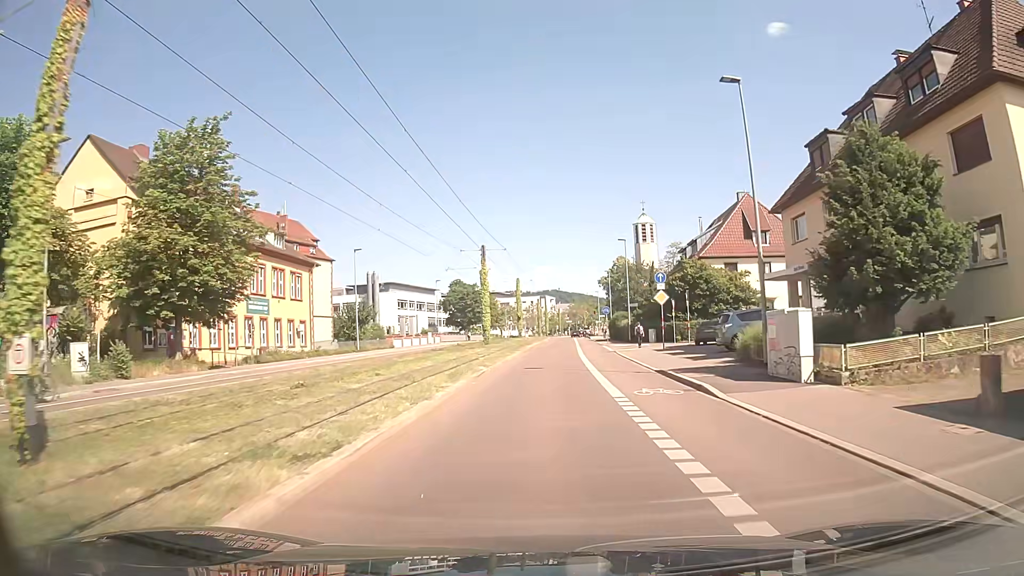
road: secondary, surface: asphalt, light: Day
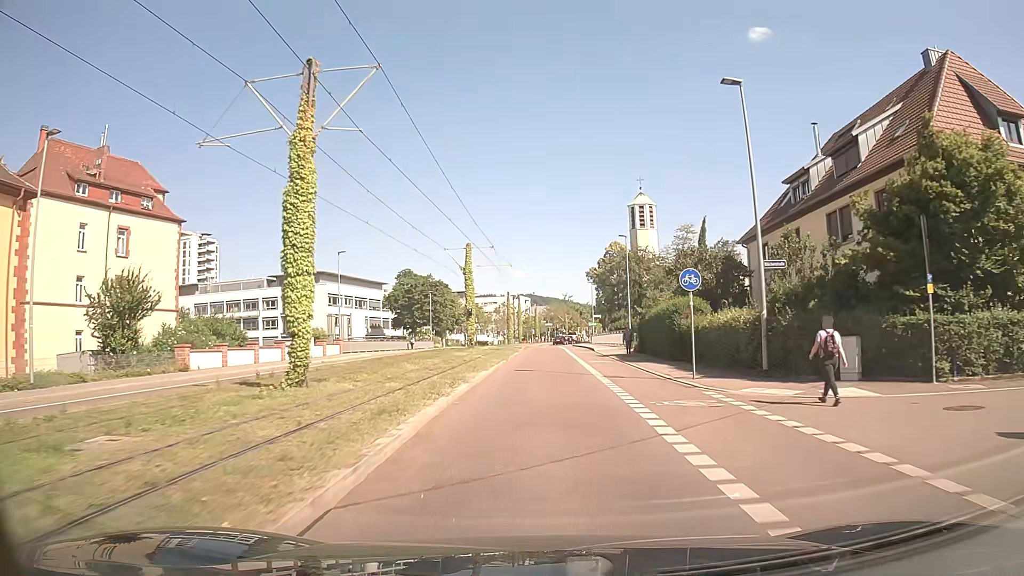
(+0.6, +36.1) m; +2°
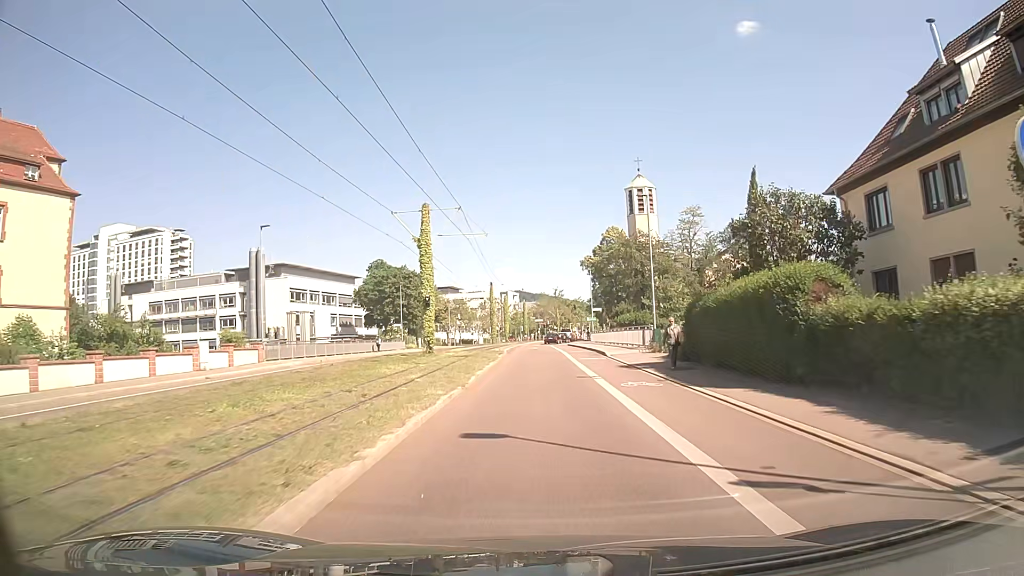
(+0.1, +14.2) m; +1°
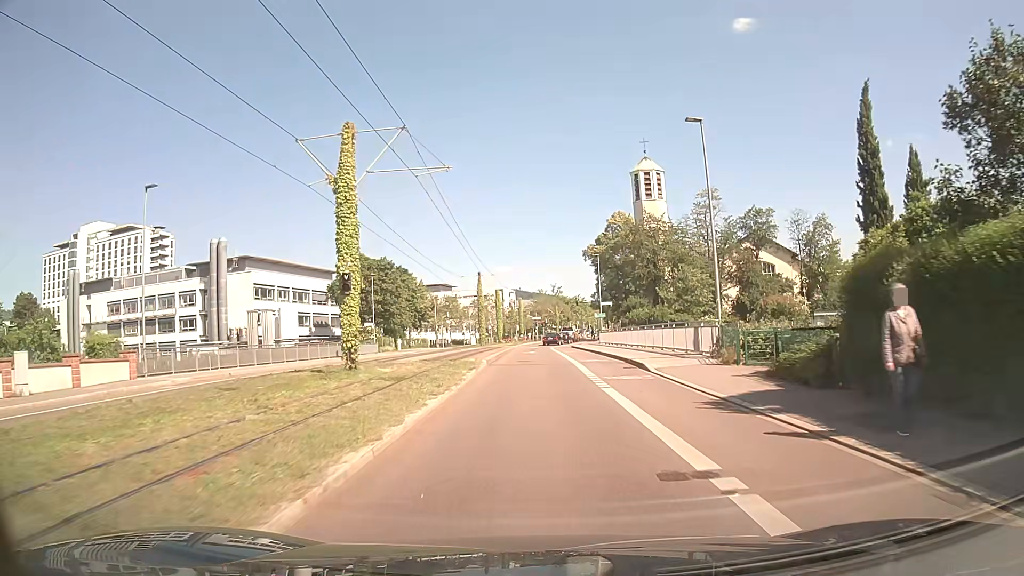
(+0.1, +13.2) m; 0°
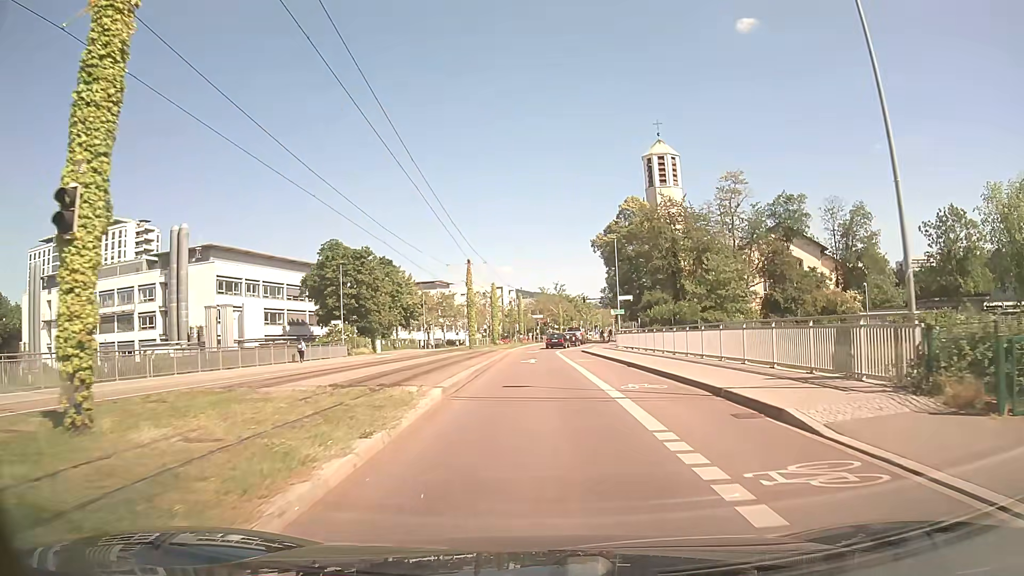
(-0.1, +12.2) m; 0°
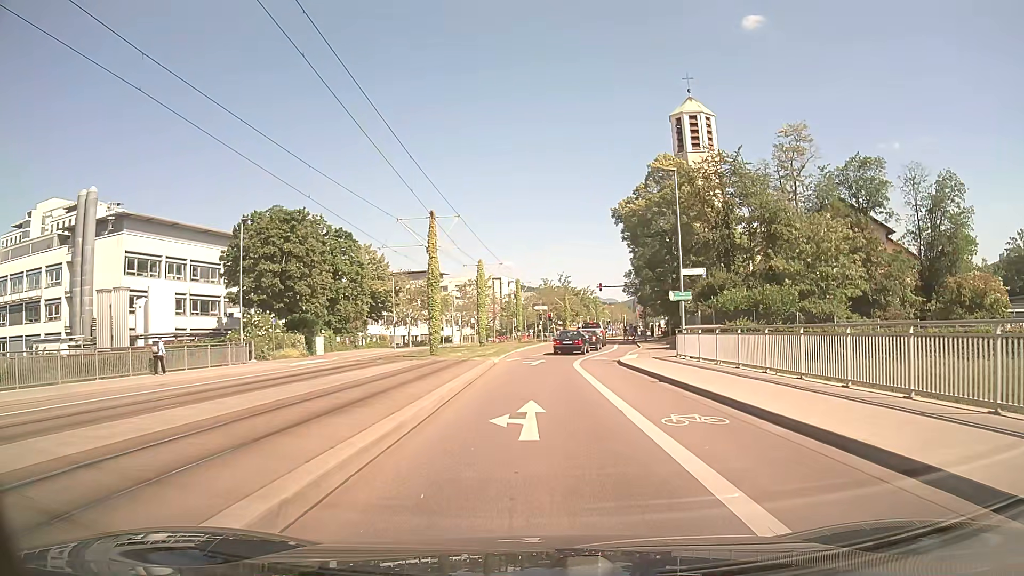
(-0.1, +21.2) m; -1°
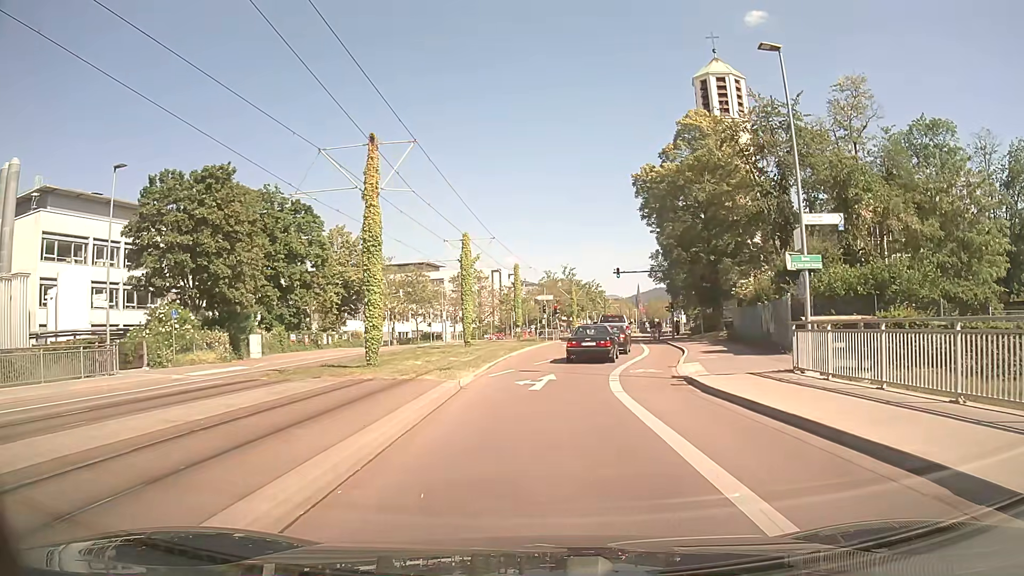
(+0.1, +13.5) m; 0°
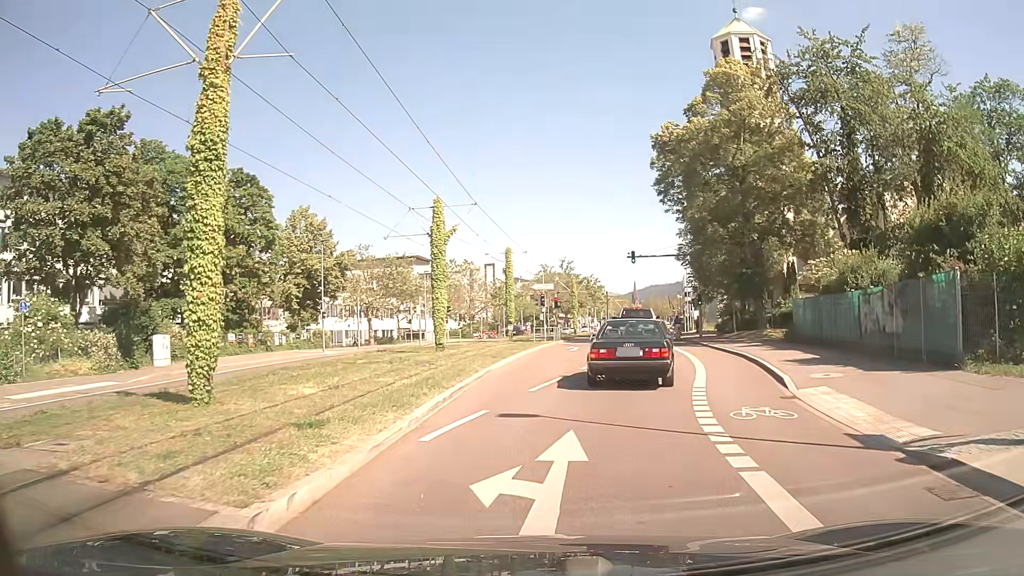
(0.0, +10.9) m; 0°
(+1, +10) (+3, +20) (+5, +30) (+6, +39) (+8, +49) (+9, +59) (+11, +69) (+13, +79) (+15, +89) (+17, +98) m
